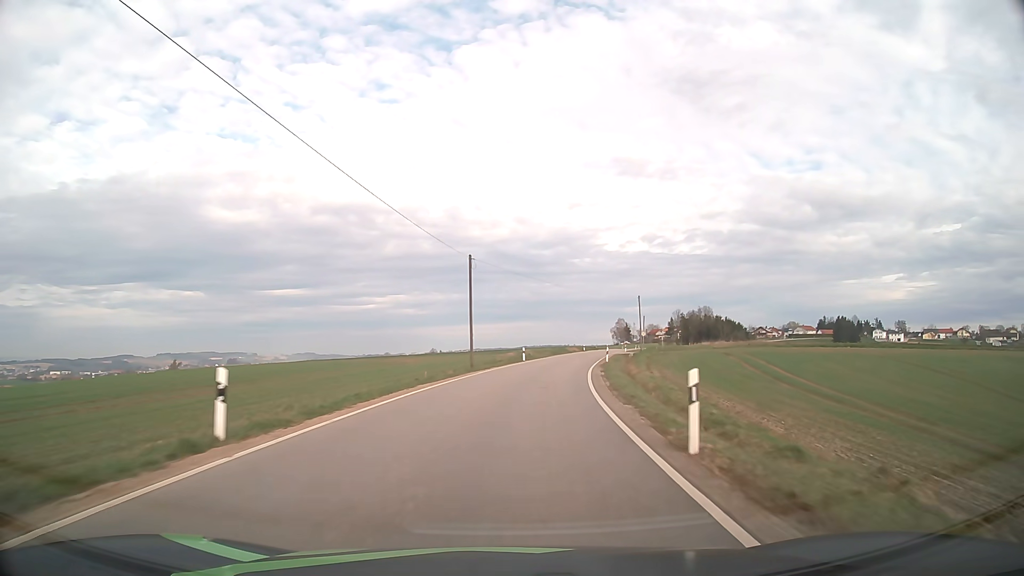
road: tertiary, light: Day
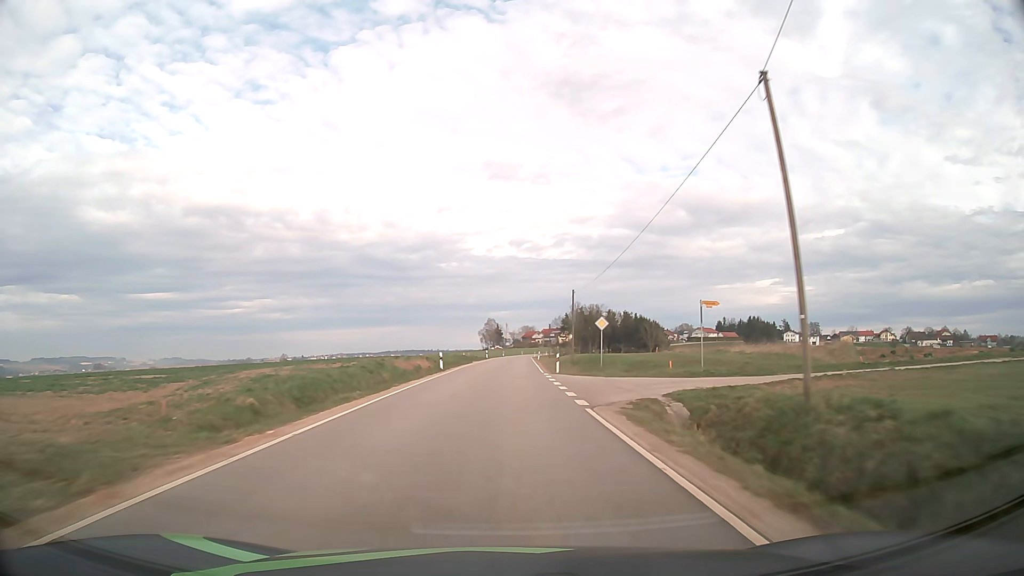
(+8.1, +66.8) m; +12°
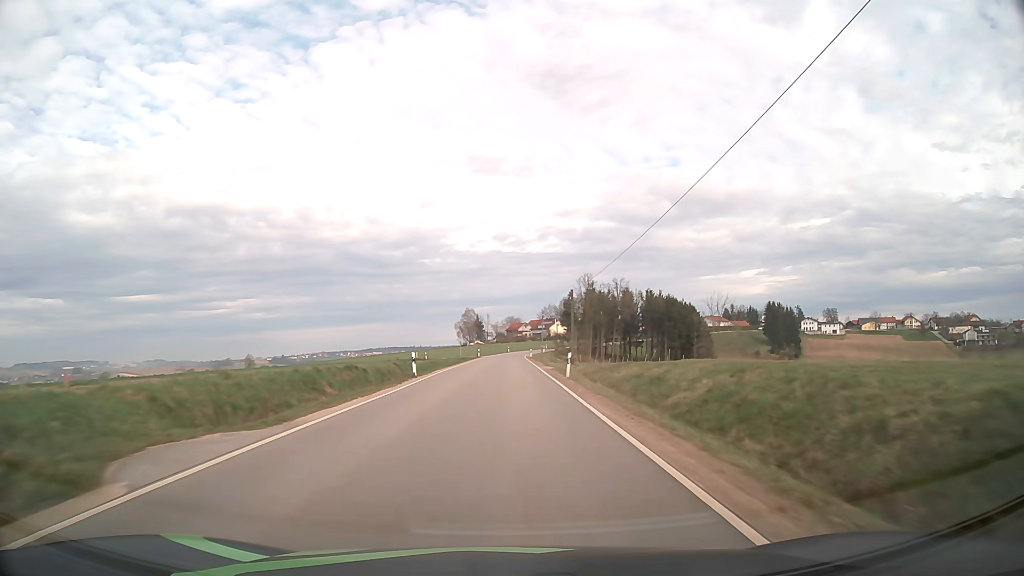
(+0.8, +55.2) m; +1°
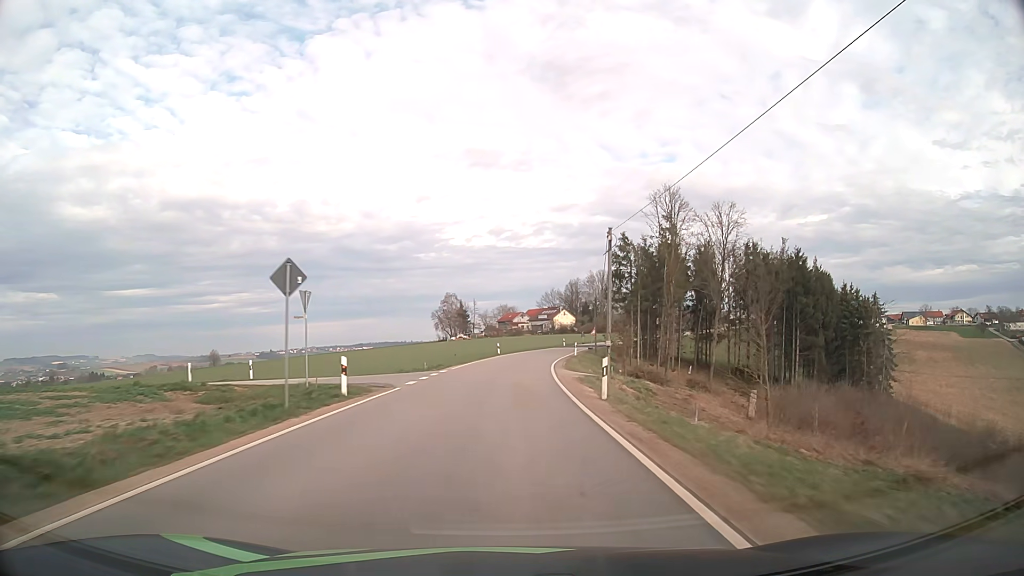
(+0.4, +66.4) m; +1°
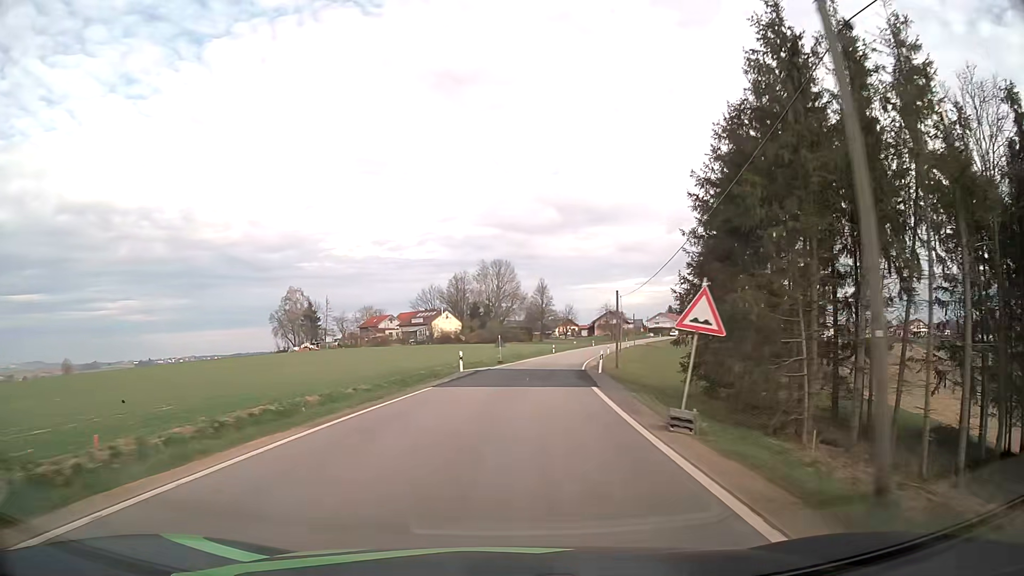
(+4.1, +61.9) m; +10°
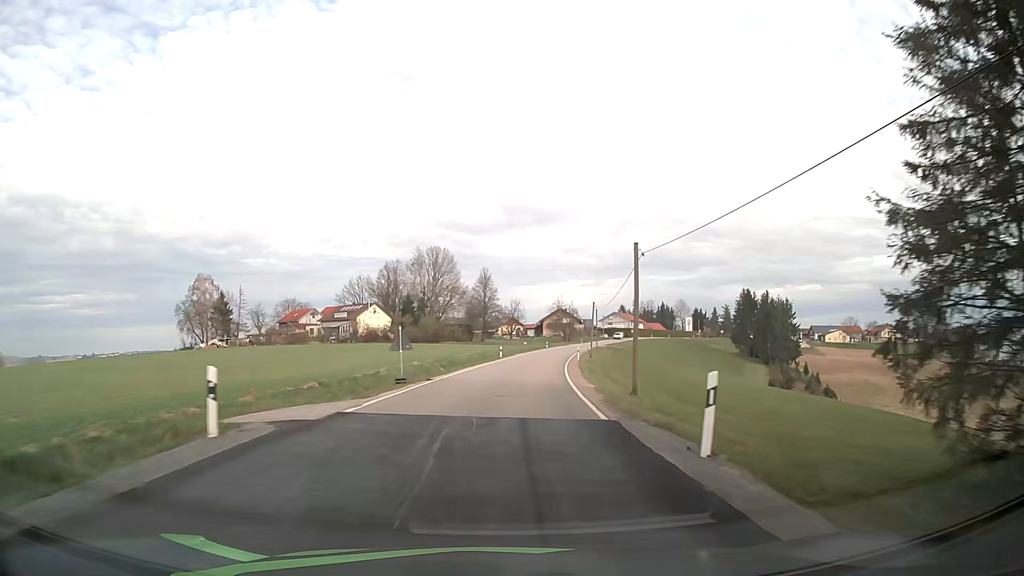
(+1.2, +23.5) m; +5°
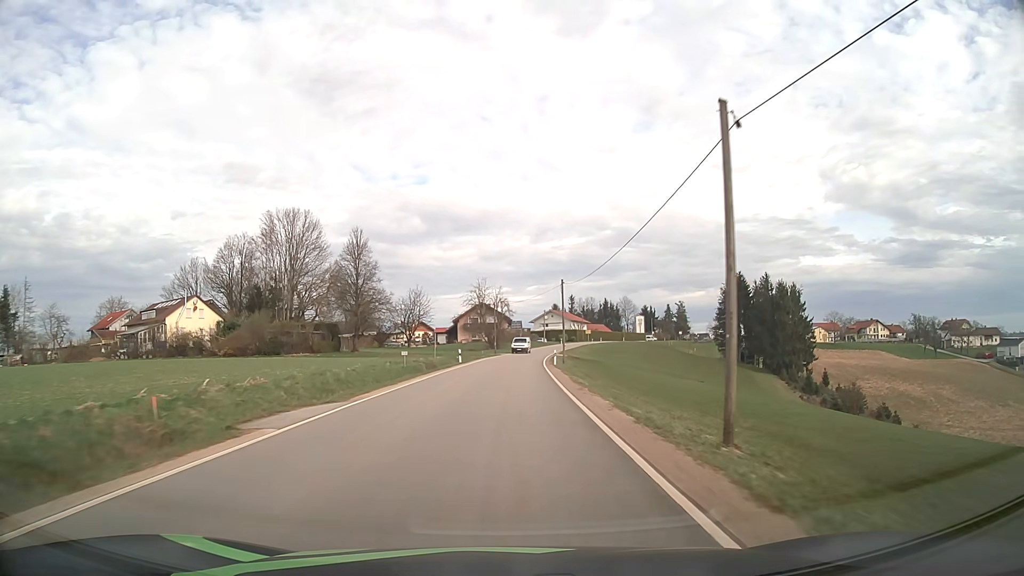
(+3.8, +55.9) m; +7°
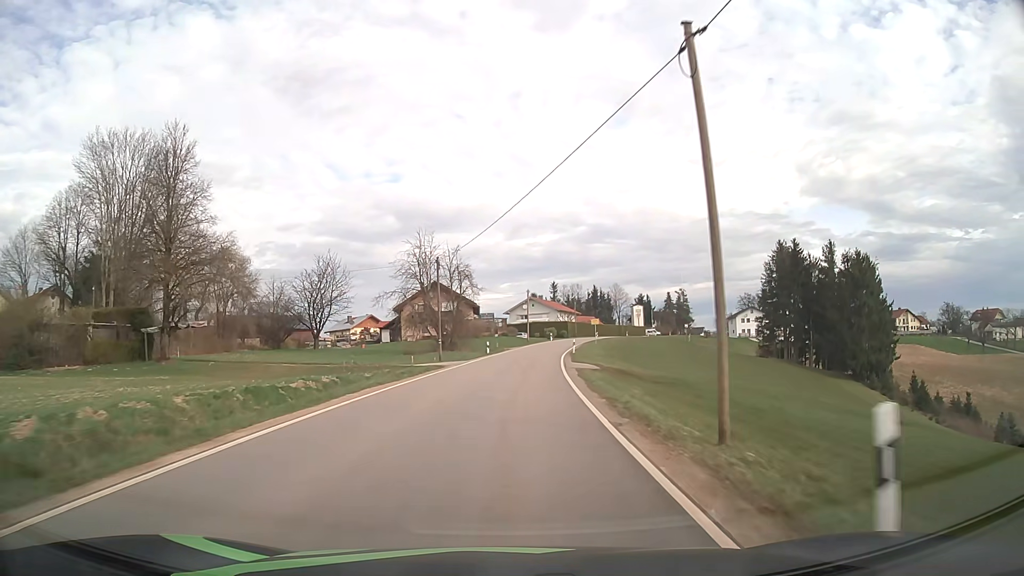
(+1.0, +42.8) m; +2°
(0, +10) (0, +20) (+1, +30) (+1, +40) (+3, +50) (+4, +60) (+5, +70) (+7, +80) (+9, +89) (+11, +99) m
